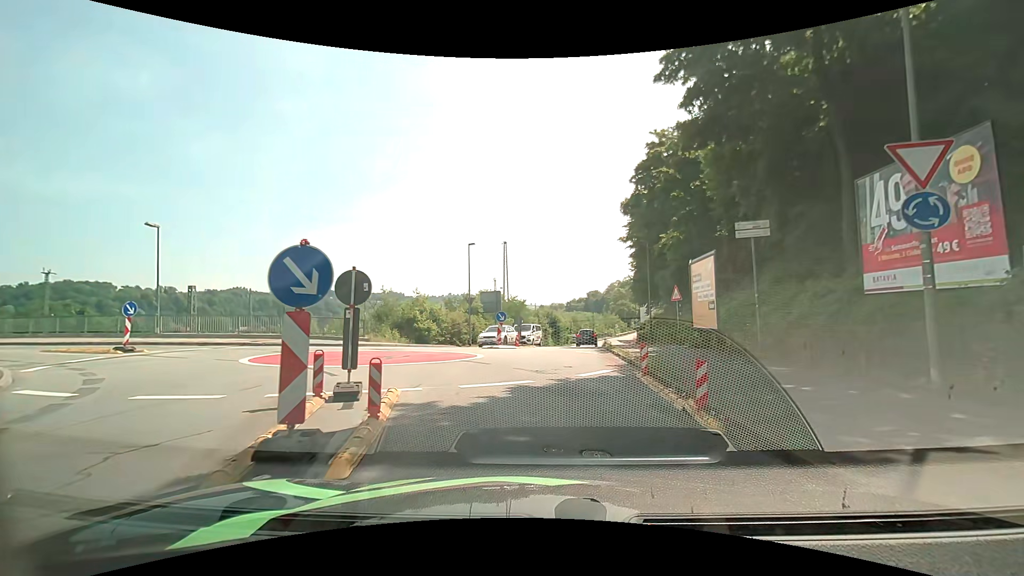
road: residential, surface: asphalt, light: Day
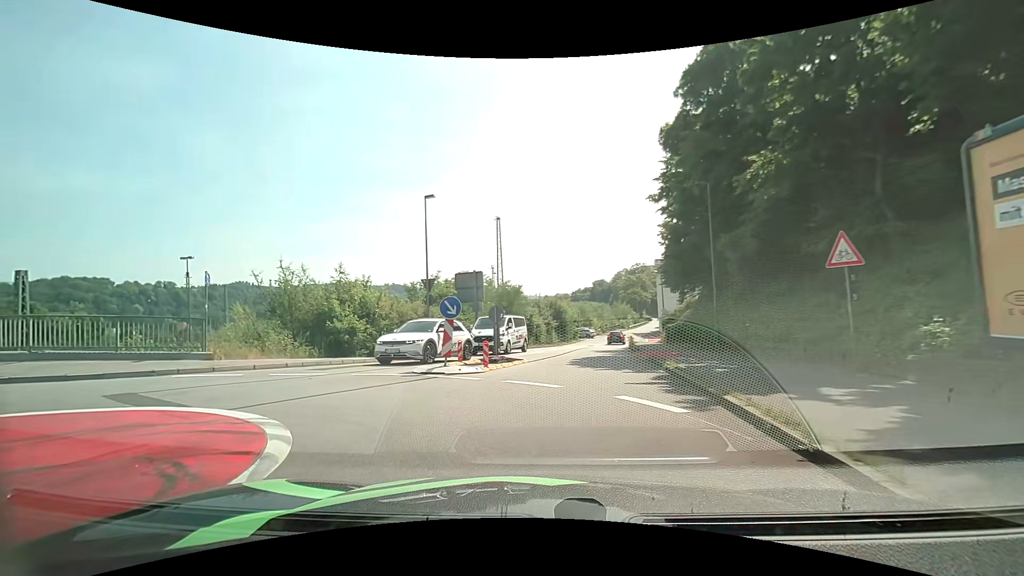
(+0.5, +13.9) m; 0°
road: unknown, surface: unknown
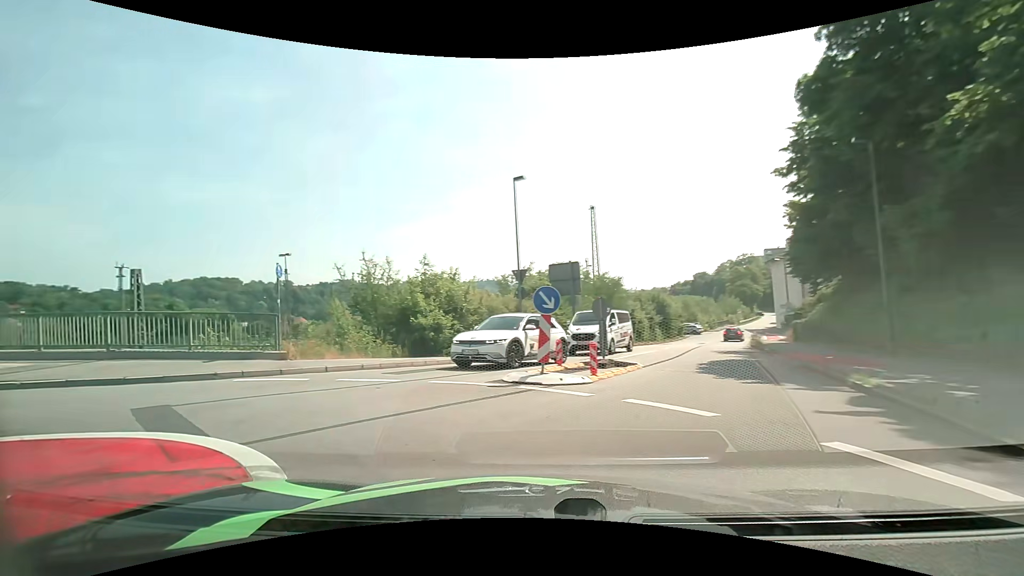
(-0.2, +2.8) m; -10°
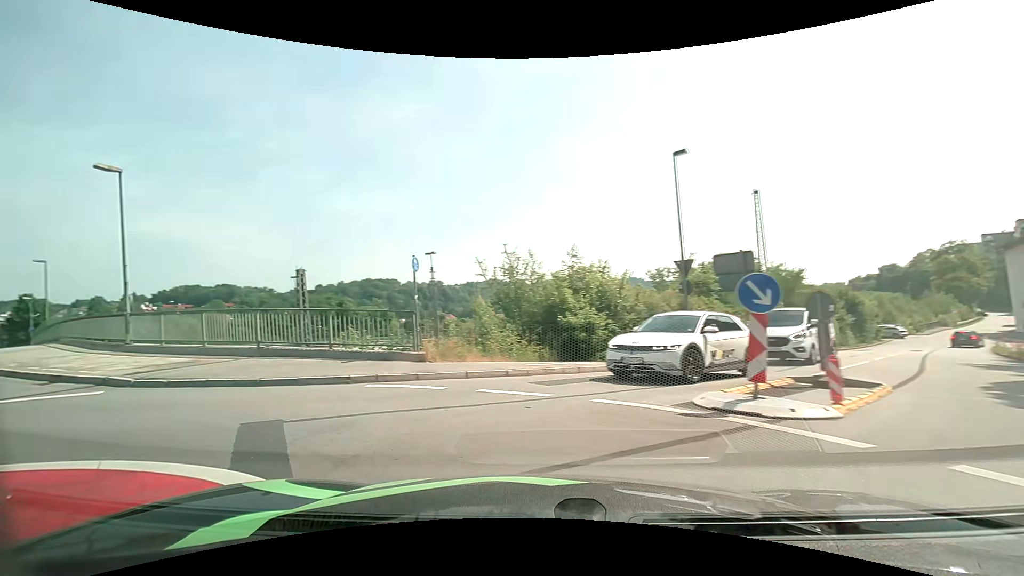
(-0.3, +2.5) m; -15°
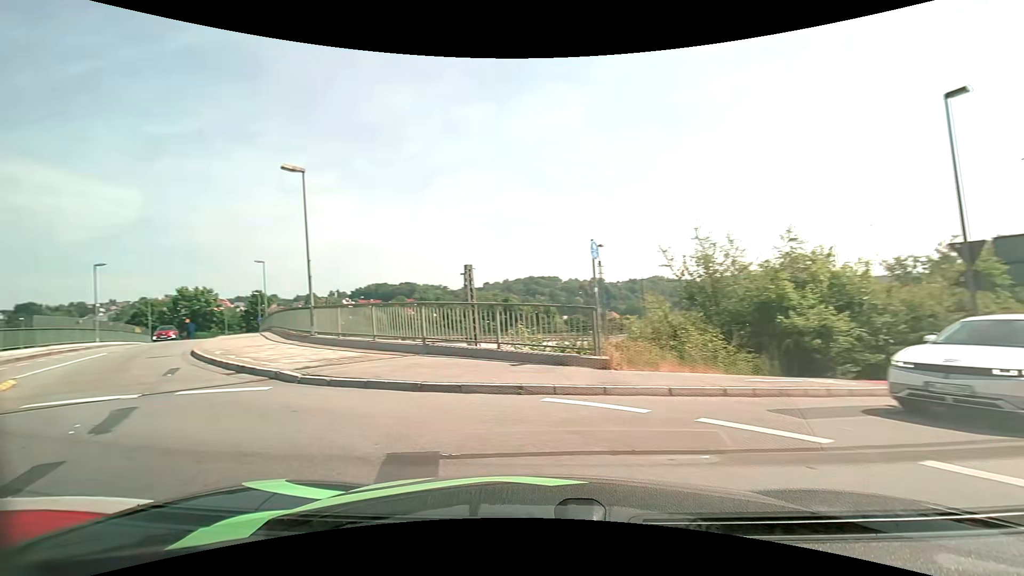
(-0.4, +2.4) m; -19°
(-5, +8) (-12, +15) (-18, +23) (-24, +31) (-29, +40) (-35, +48) (-40, +56) (-46, +65) (-50, +74) (-50, +84) m
